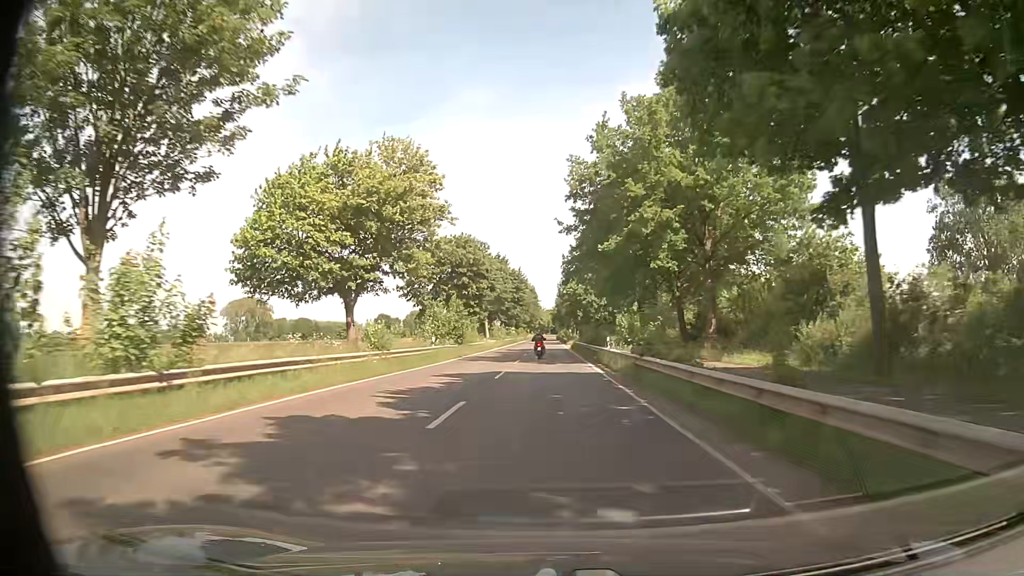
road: secondary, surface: asphalt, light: Day
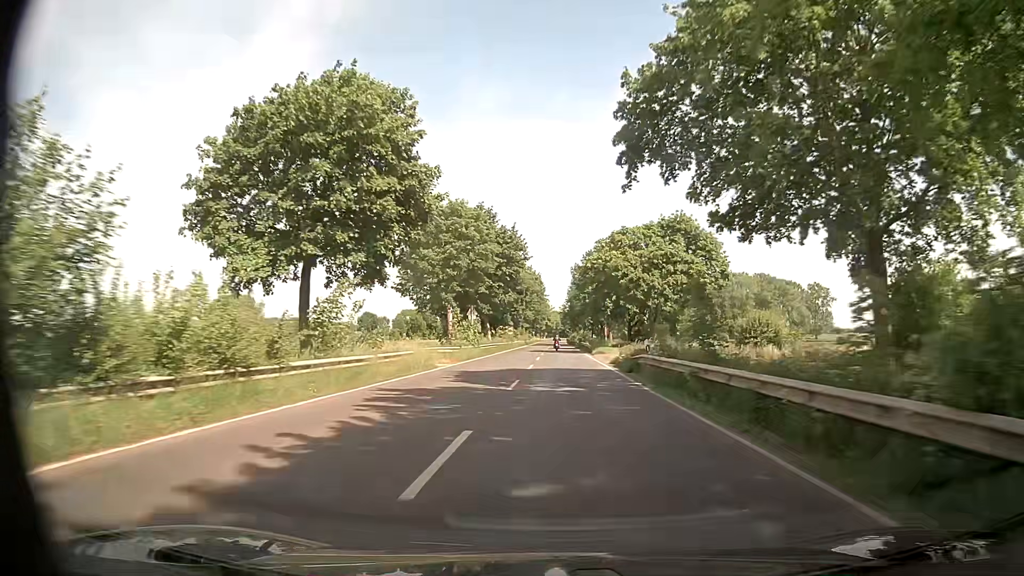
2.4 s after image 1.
(-0.3, +40.7) m; -1°
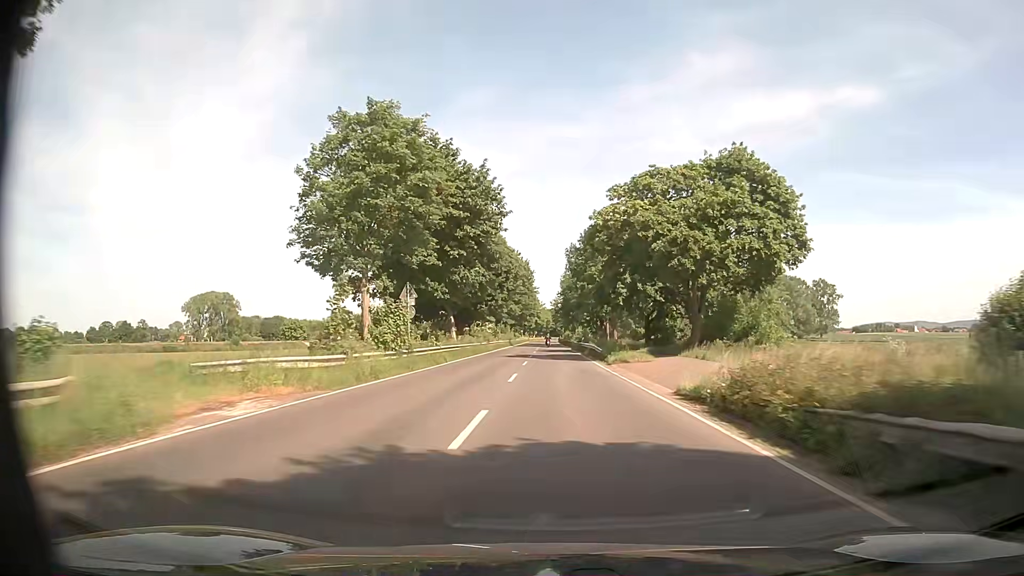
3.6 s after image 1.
(+0.3, +21.7) m; +2°
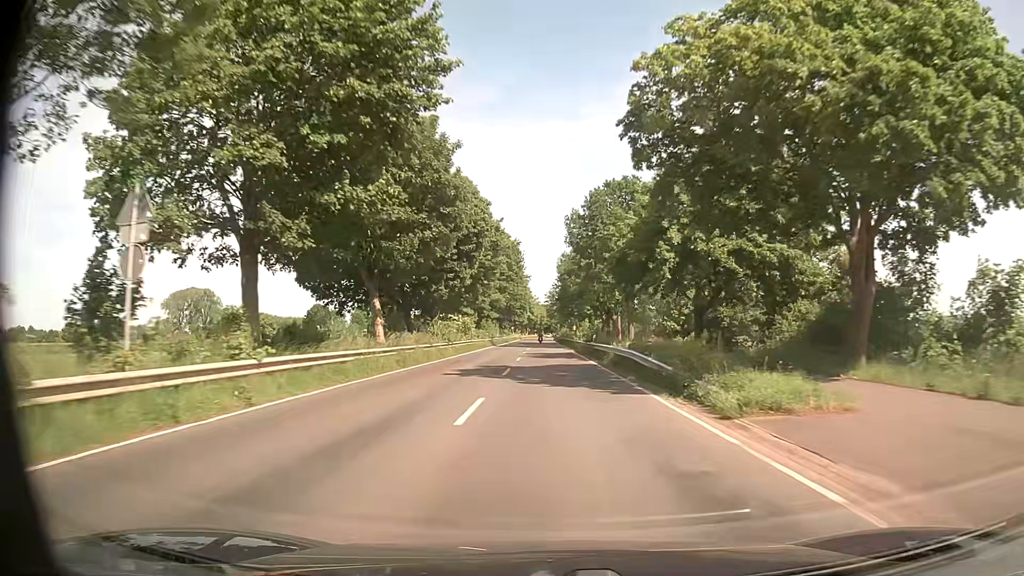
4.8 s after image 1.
(-0.2, +22.2) m; 0°
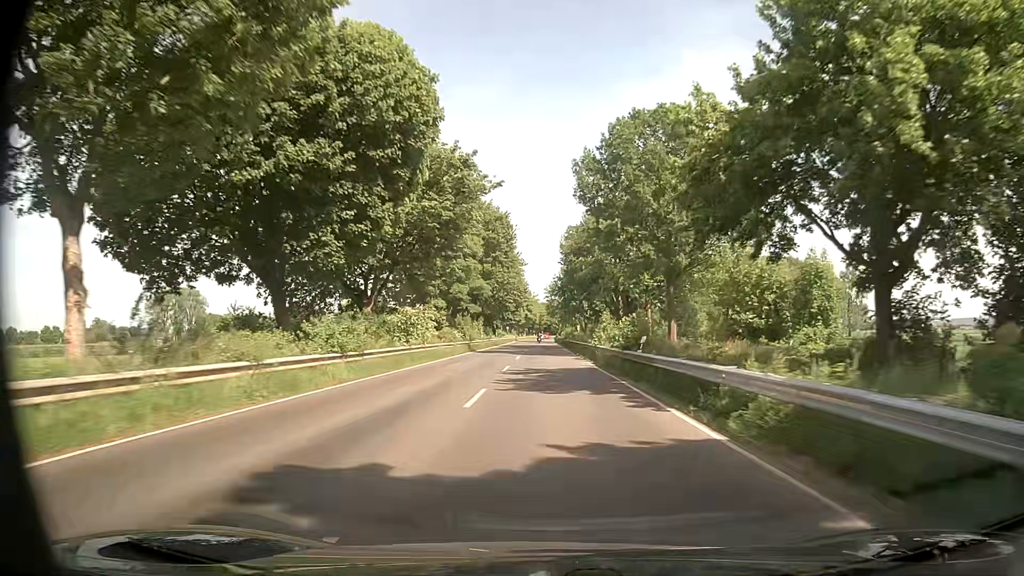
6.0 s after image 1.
(0.0, +21.7) m; +1°
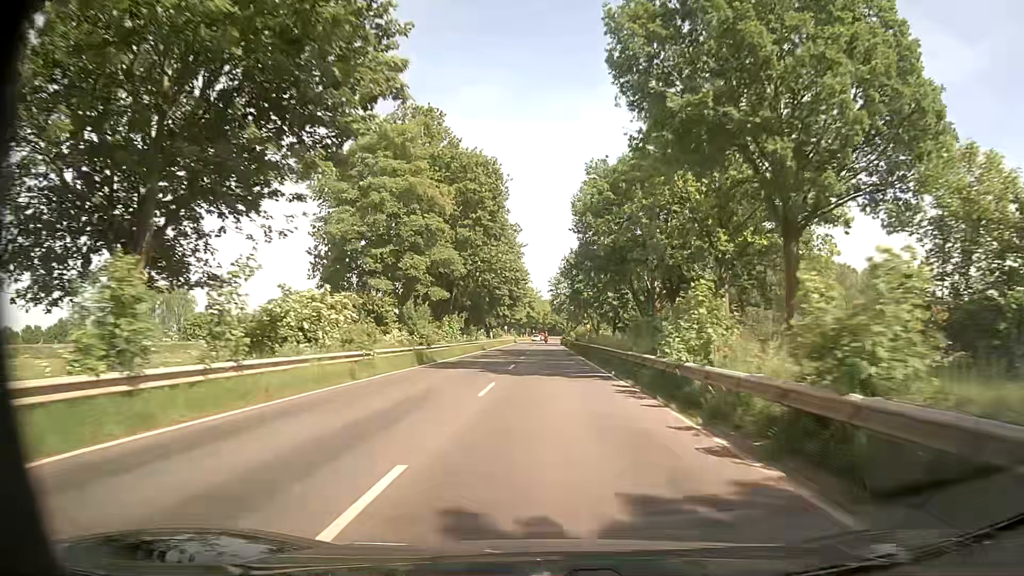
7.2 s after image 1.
(-0.3, +21.7) m; -1°
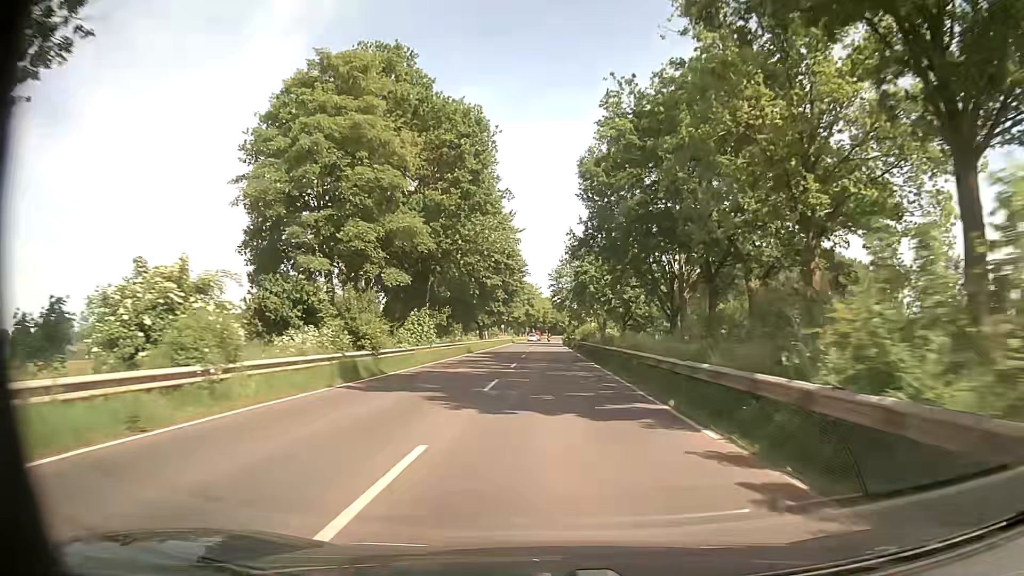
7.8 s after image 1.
(0.0, +10.8) m; 0°
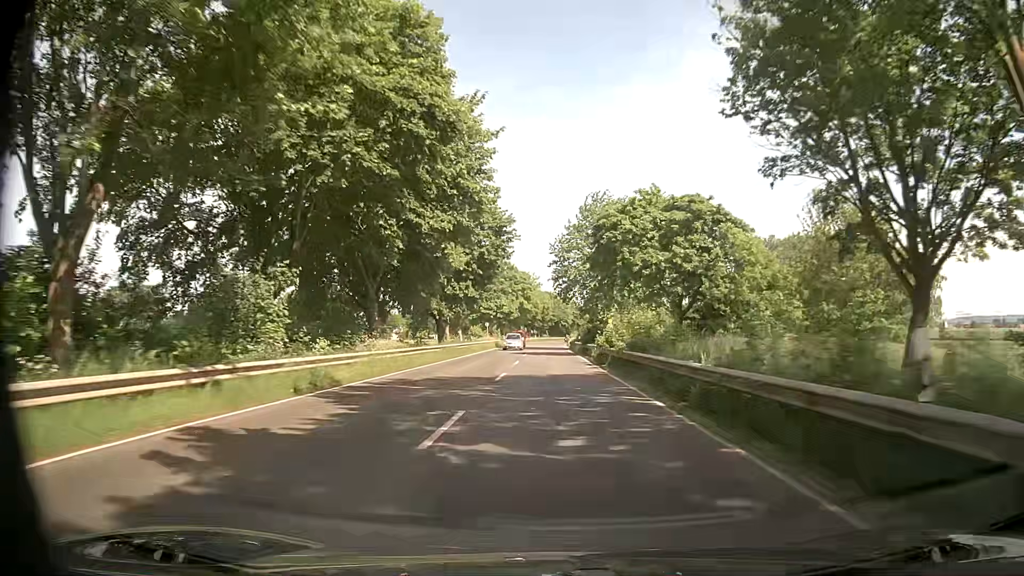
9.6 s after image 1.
(-0.2, +32.4) m; 0°
(0, +10) (0, +20) (0, +30) (0, +40) (-1, +50) (-1, +60) (-1, +70) (-1, +80) (-1, +90) (0, +100) m
